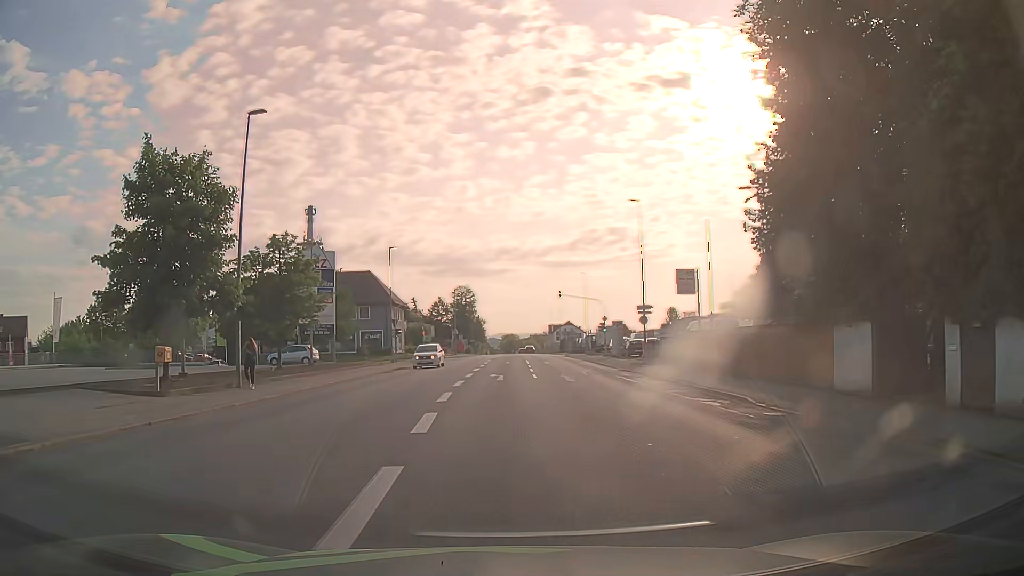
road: tertiary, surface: asphalt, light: Day
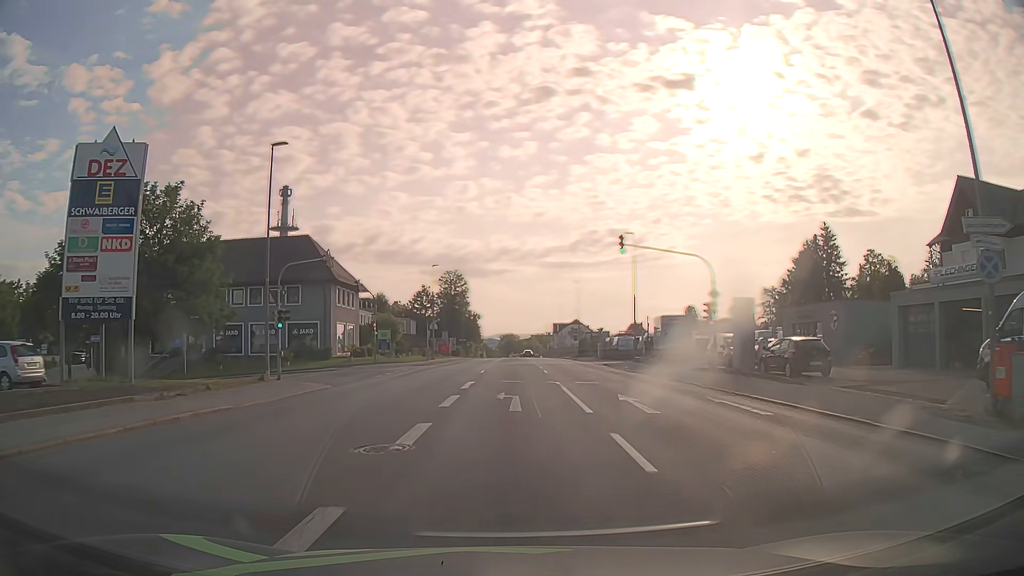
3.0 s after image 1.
(-0.1, +32.3) m; 0°
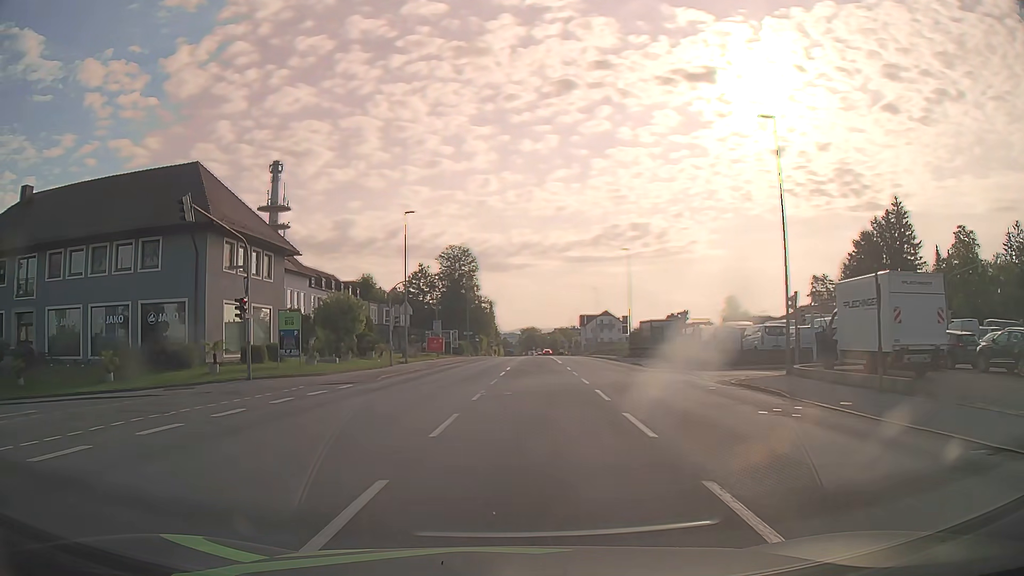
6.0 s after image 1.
(+0.3, +28.0) m; -1°
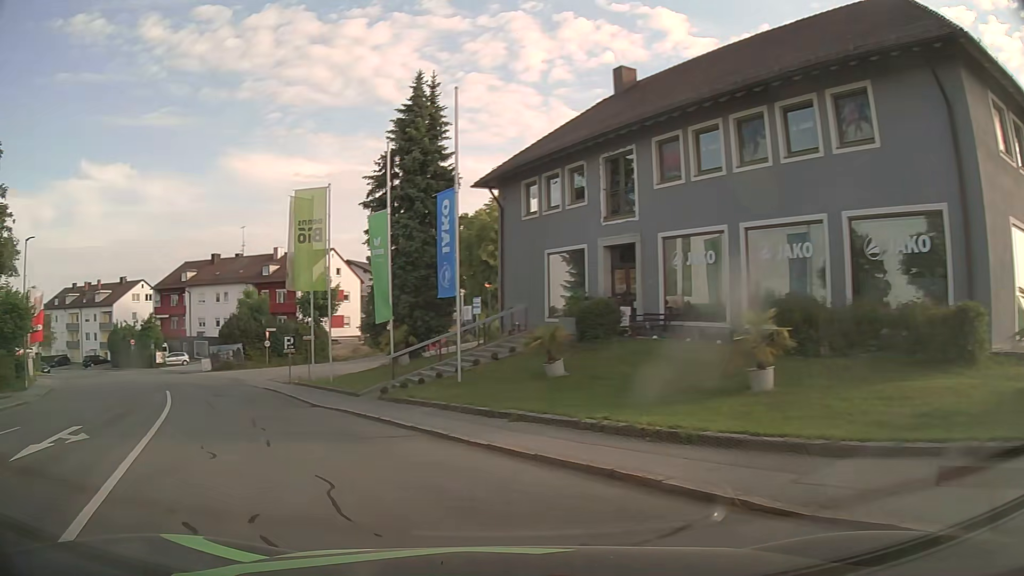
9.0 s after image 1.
(-8.3, +17.4) m; -59°
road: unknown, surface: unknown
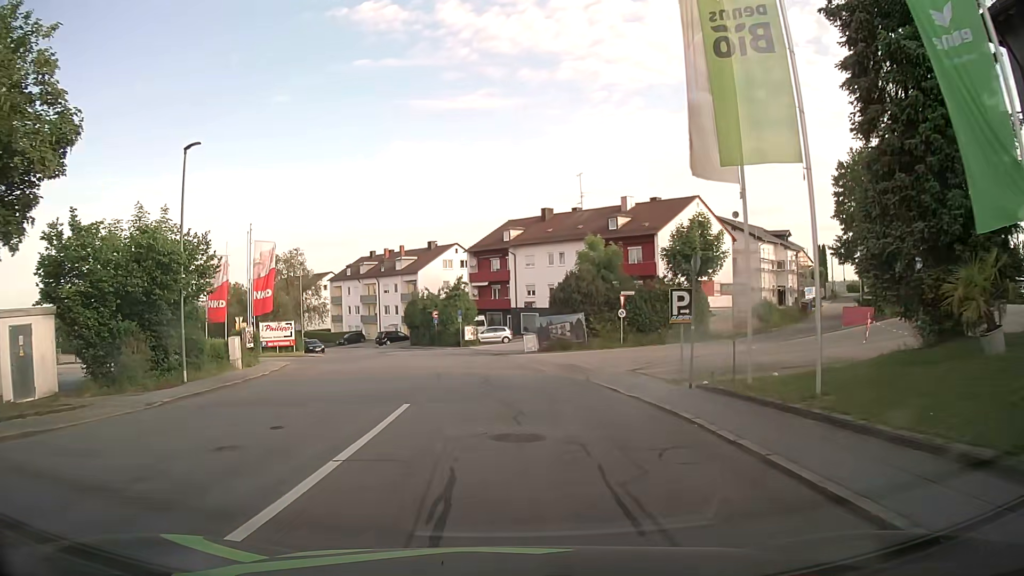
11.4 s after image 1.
(-6.1, +15.4) m; -31°
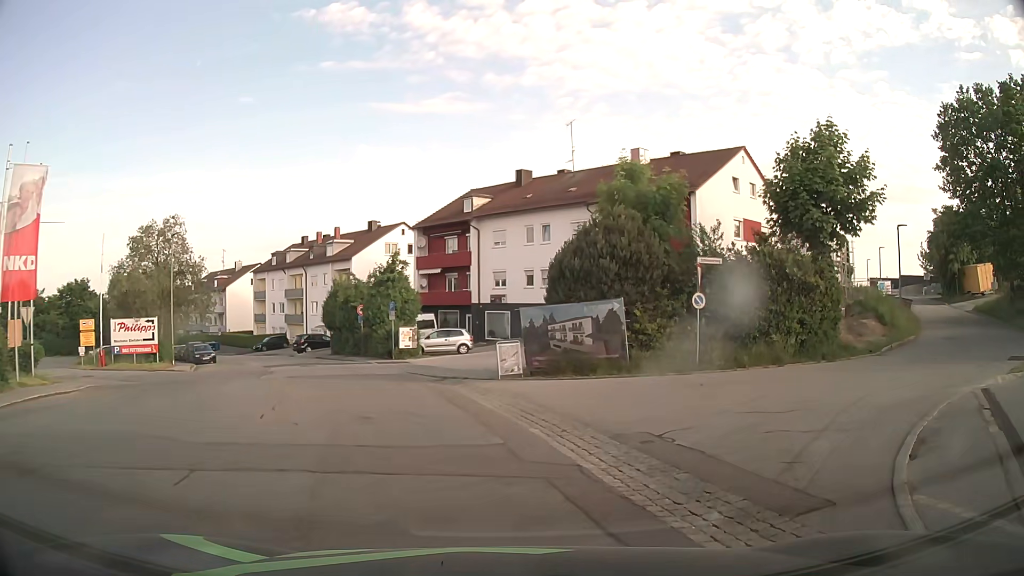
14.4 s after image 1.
(-0.1, +18.7) m; +3°
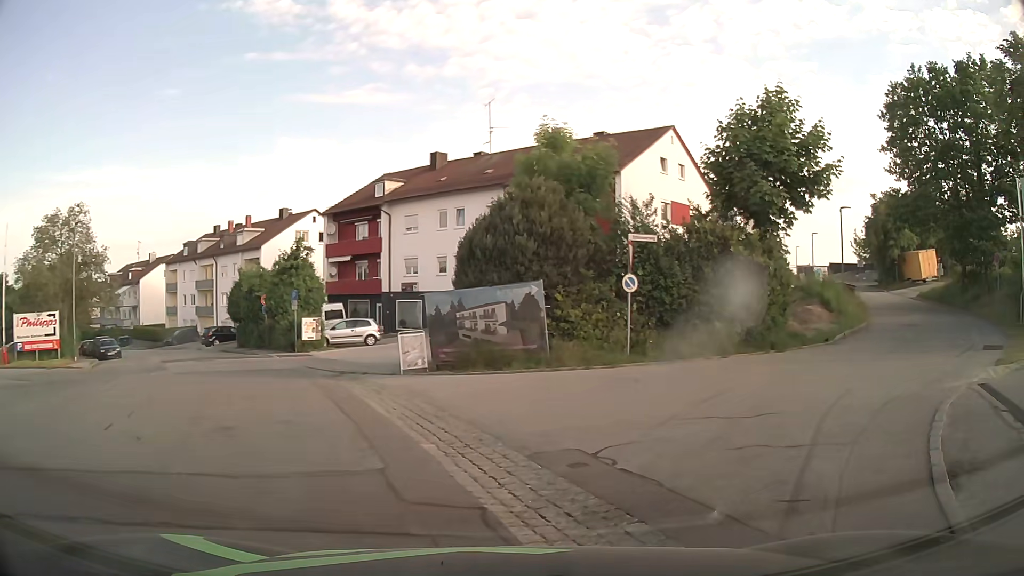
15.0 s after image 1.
(+0.1, +2.2) m; +7°
